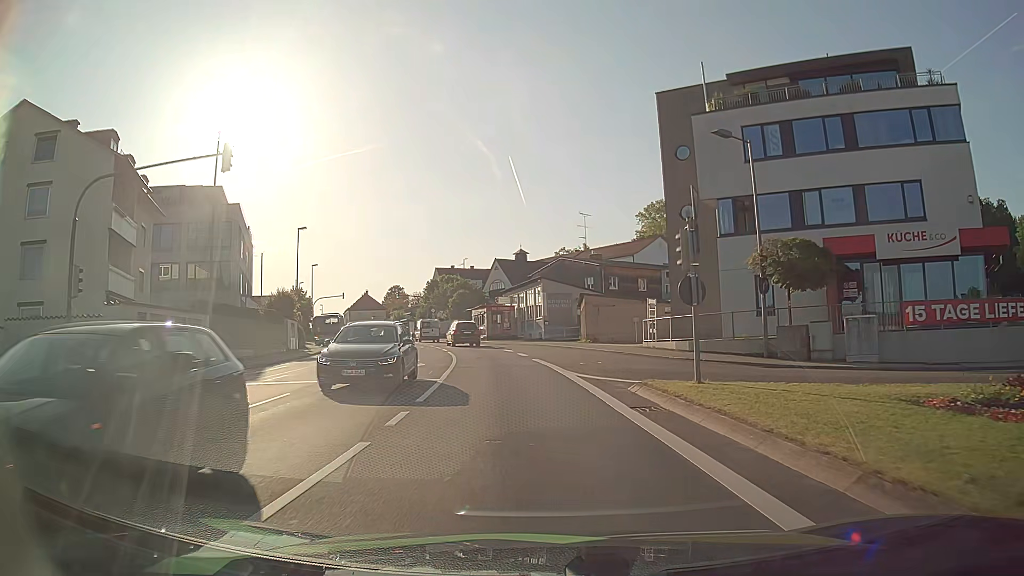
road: tertiary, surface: asphalt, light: Day
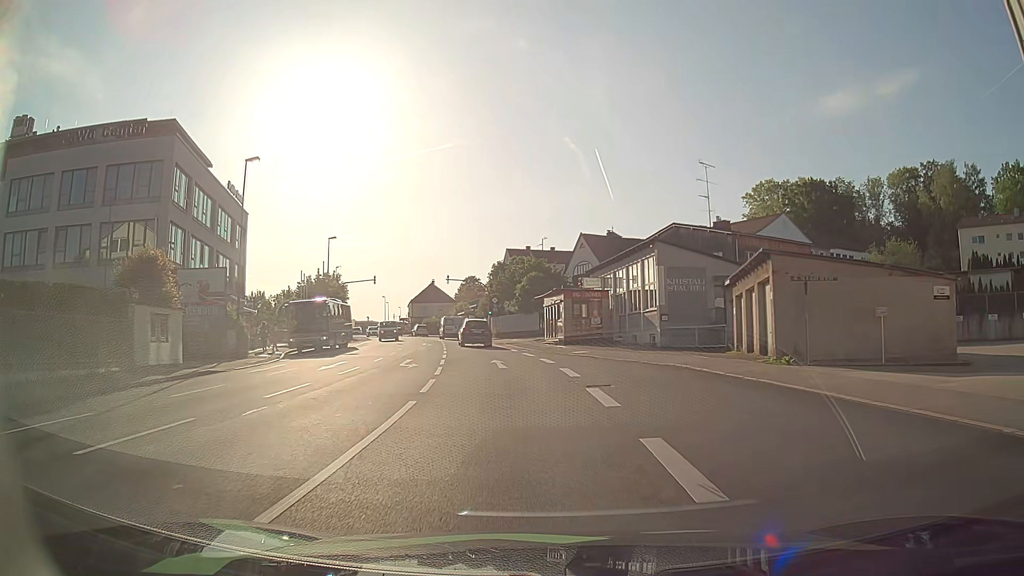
(-1.5, +24.6) m; -7°
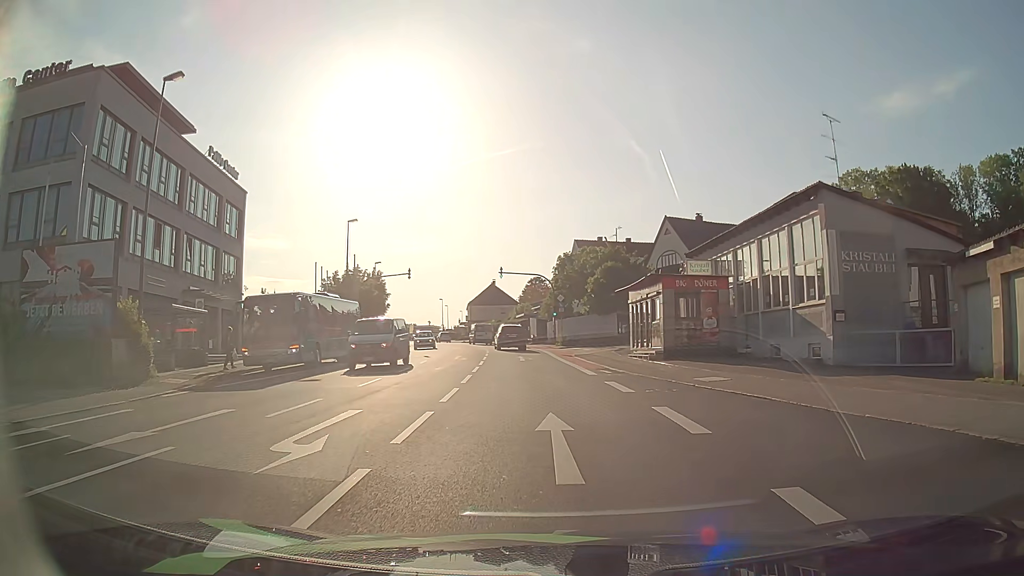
(-1.0, +14.2) m; -6°
(0, +10) (-1, +20) (-1, +30) (-2, +40) (-3, +50) (-5, +60) (-7, +70) (-9, +79) (-12, +89) (-14, +99) m
